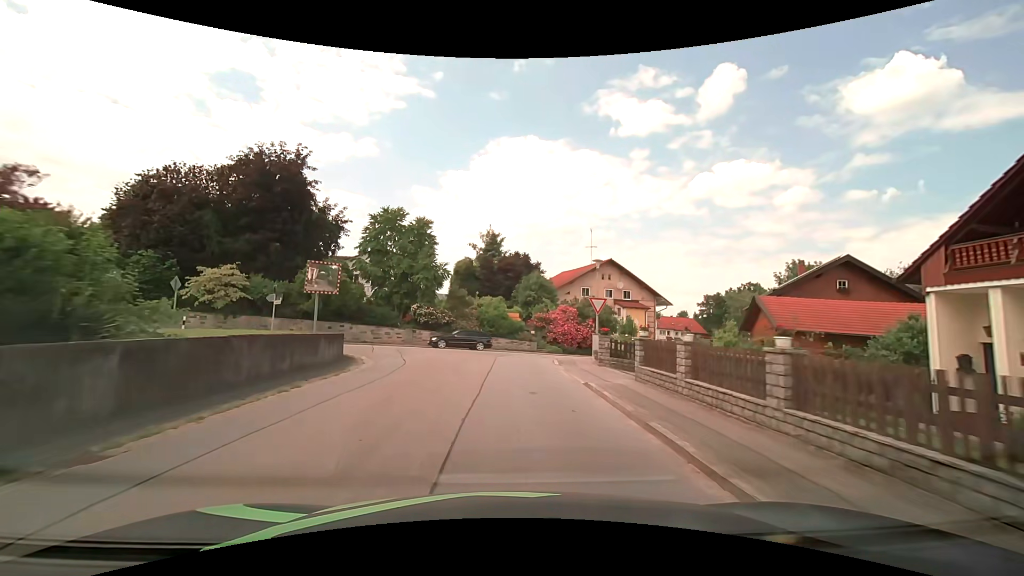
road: tertiary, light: Day
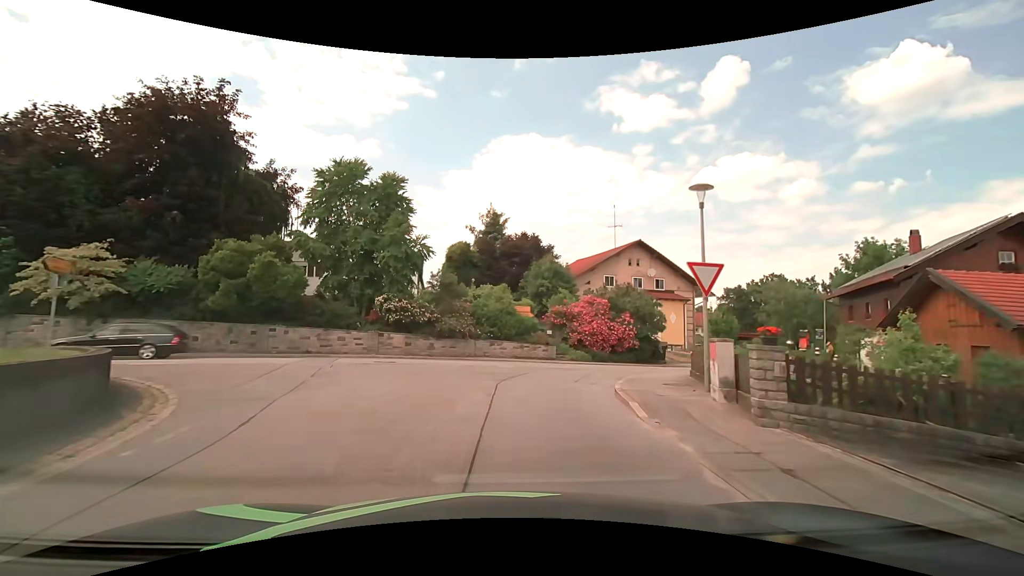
(0.0, +11.3) m; 0°
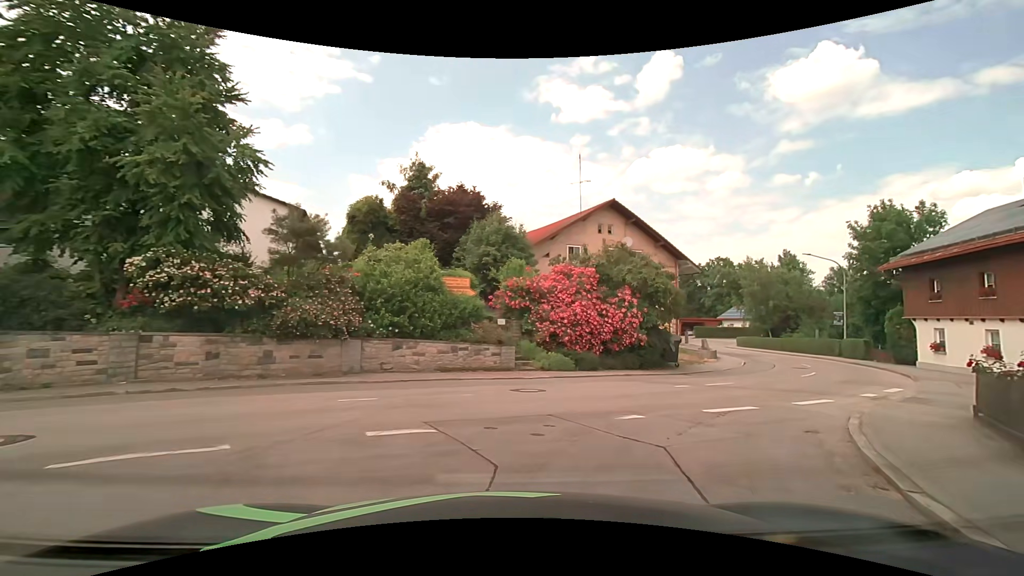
(+0.3, +12.7) m; +7°
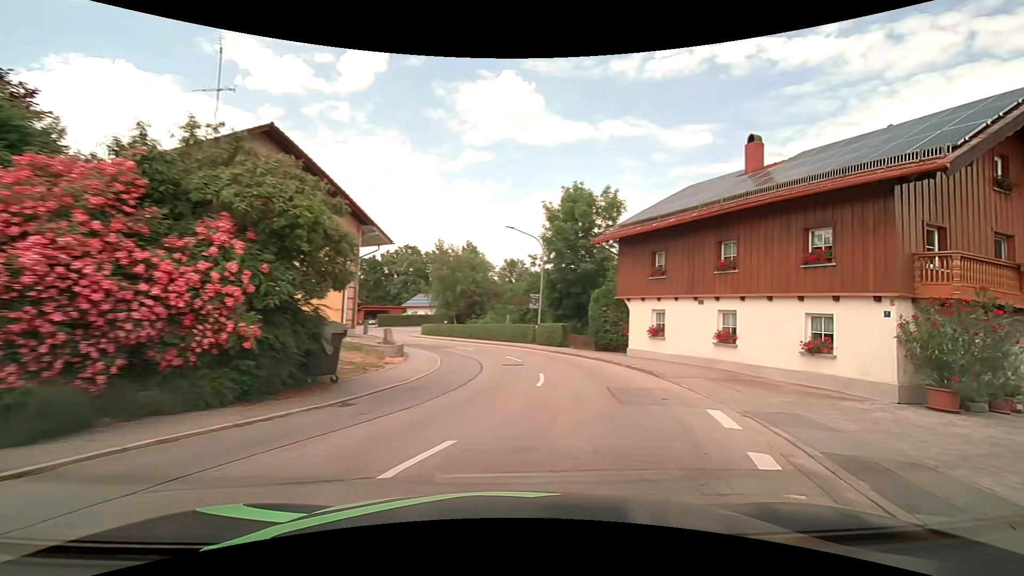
(+3.1, +10.7) m; +35°
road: secondary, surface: asphalt
(+1, +10) (+2, +20) (0, +30) (-4, +39) (-8, +48) (-12, +57) (-14, +67) (-14, +77) (-12, +86) (-7, +95) m
